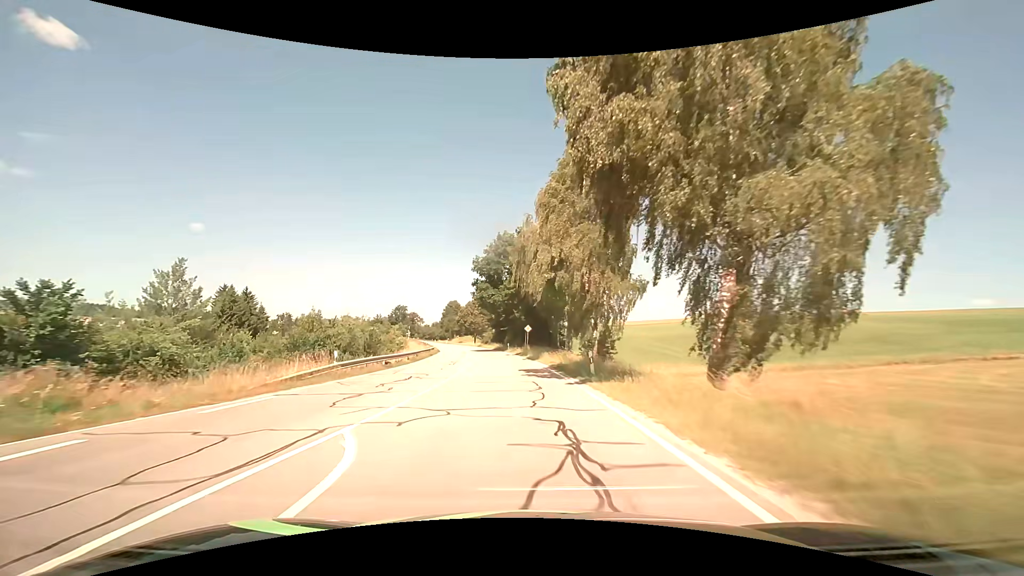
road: secondary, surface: asphalt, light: Day
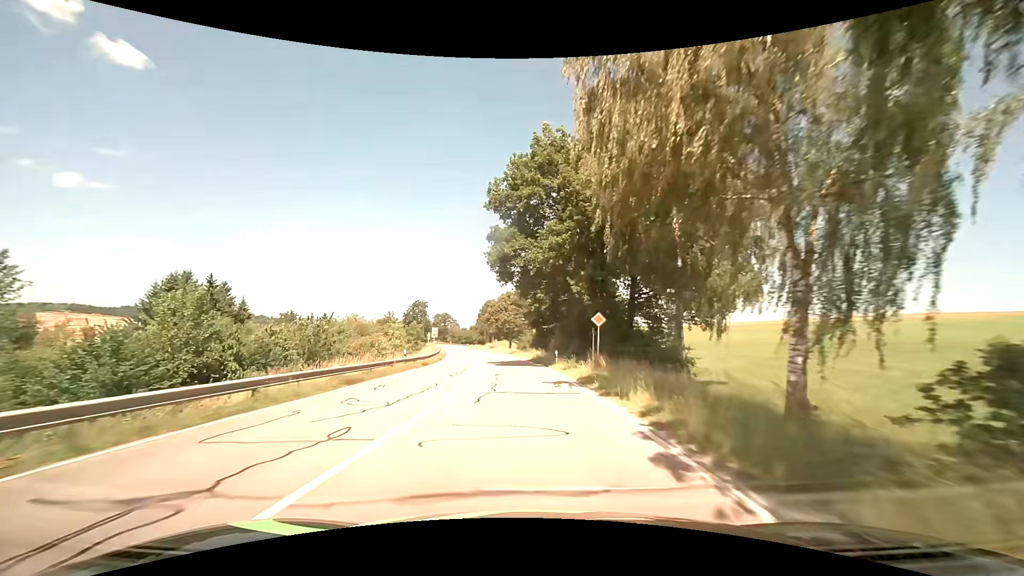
(-1.5, +31.0) m; -5°
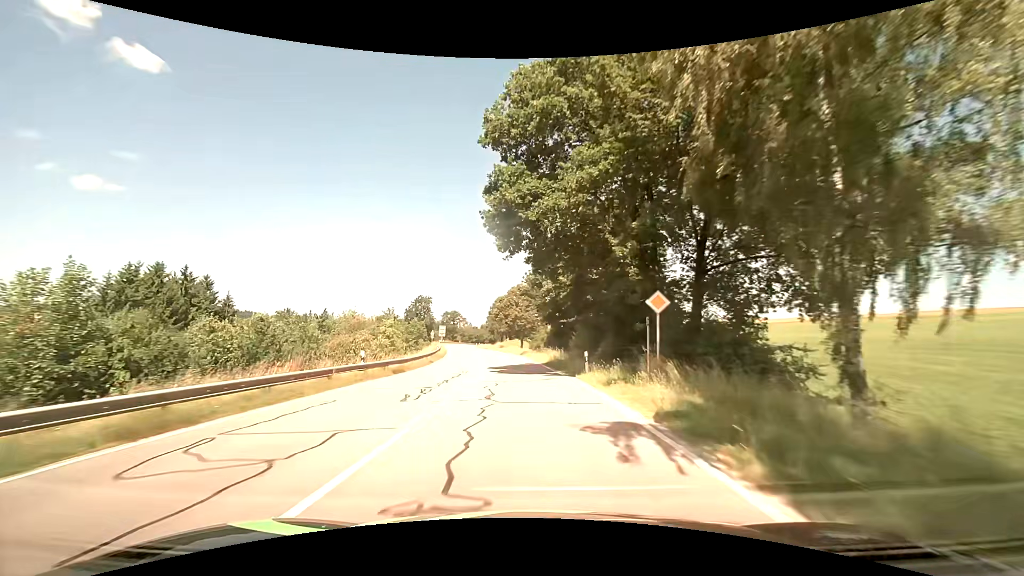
(-0.1, +10.4) m; -1°
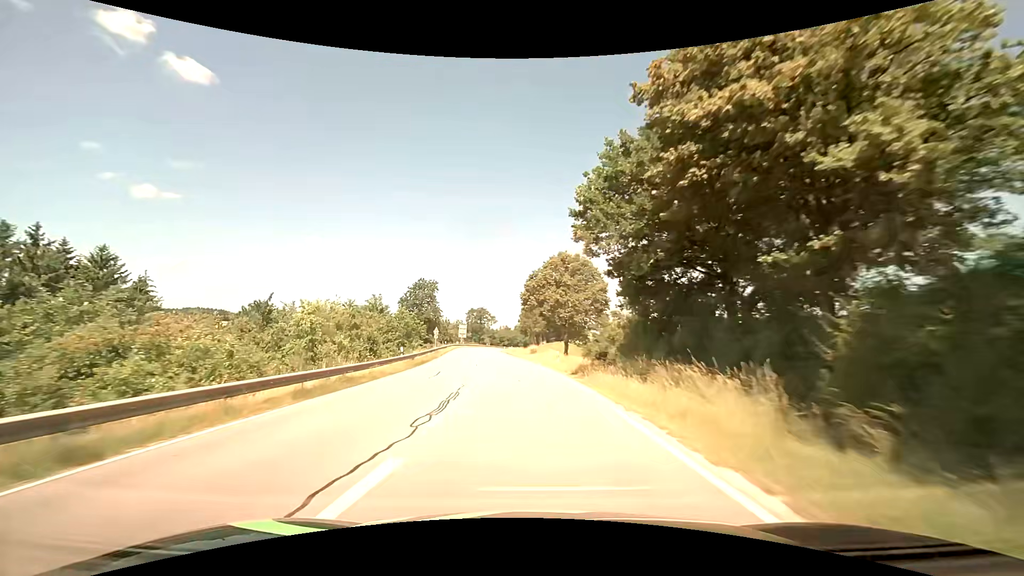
(-1.3, +31.4) m; -5°
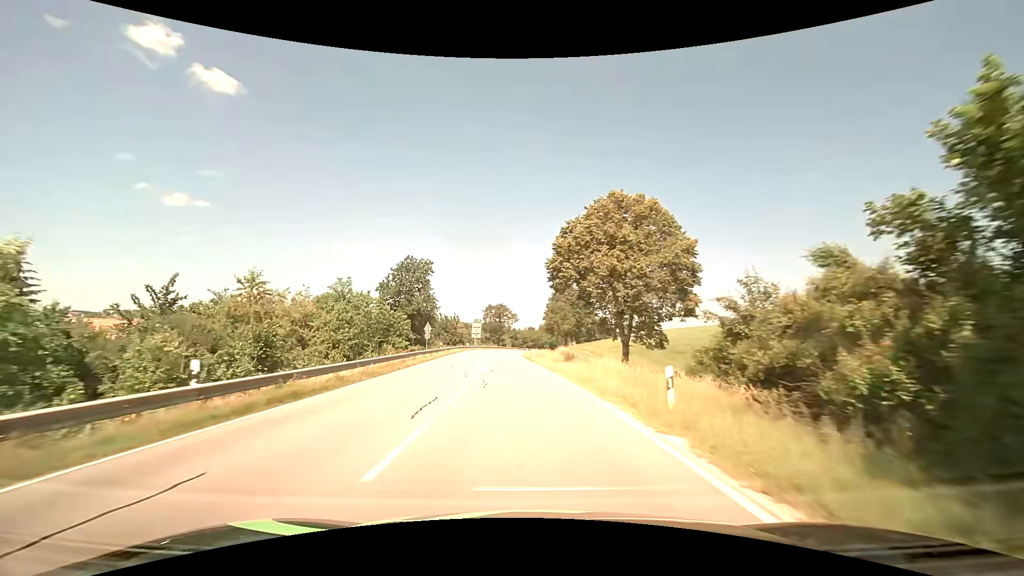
(-0.5, +21.1) m; -3°
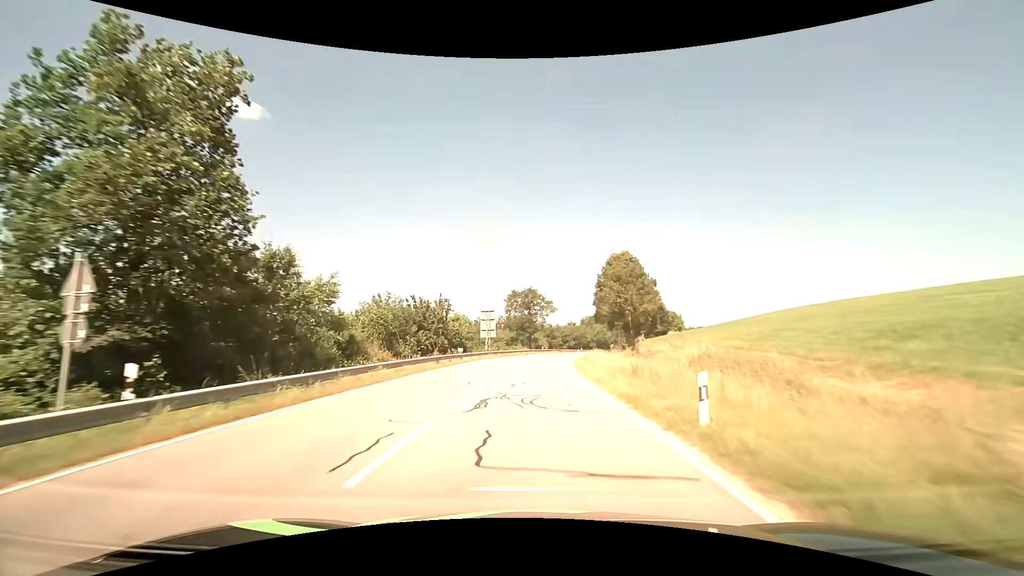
(-1.9, +42.4) m; -4°
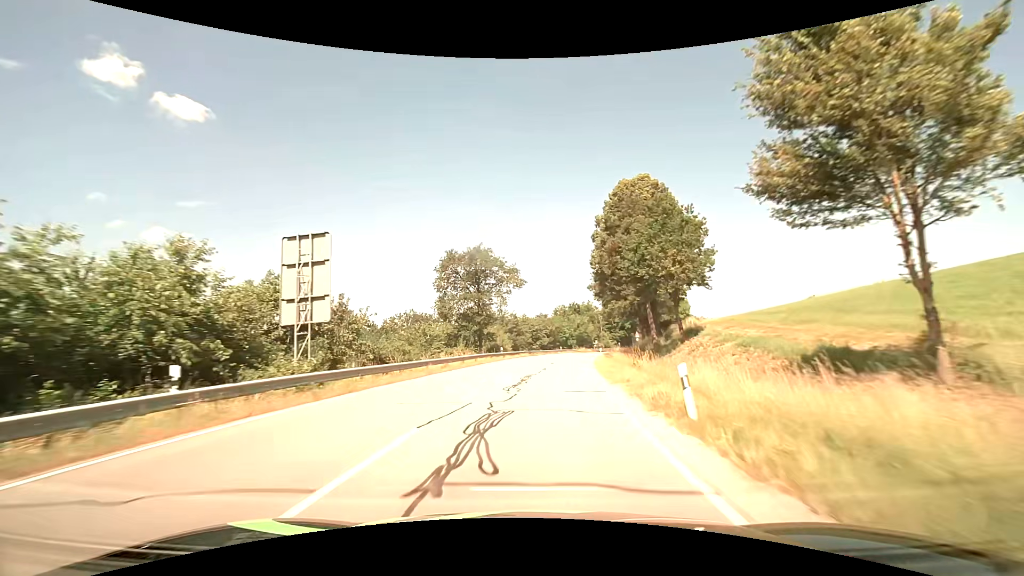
(+1.4, +42.7) m; +4°
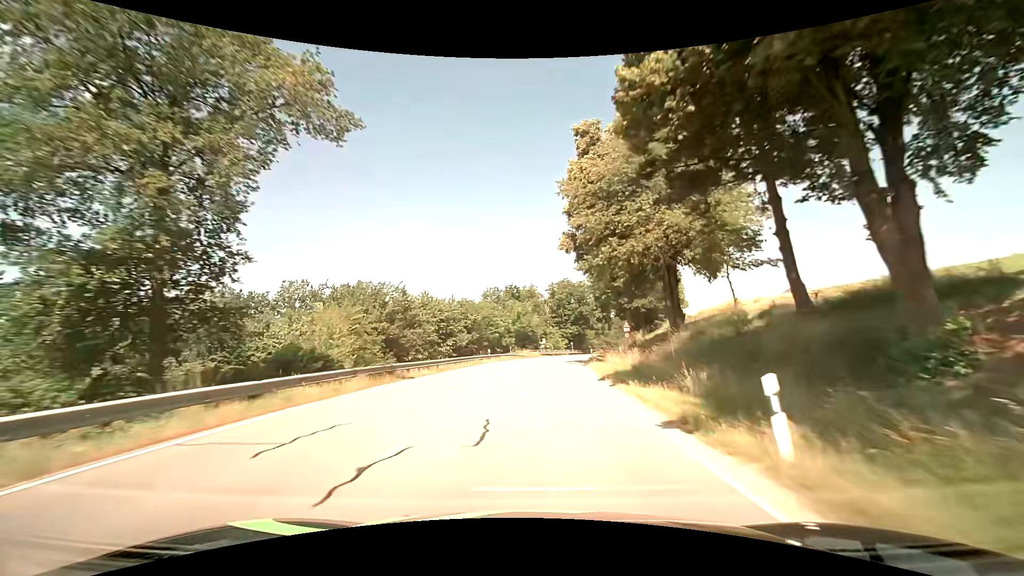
(+2.8, +42.8) m; +7°
(0, +10) (+1, +20) (+1, +30) (+2, +40) (+4, +50) (+5, +60) (+7, +70) (+9, +79) (+12, +89) (+14, +99) m
